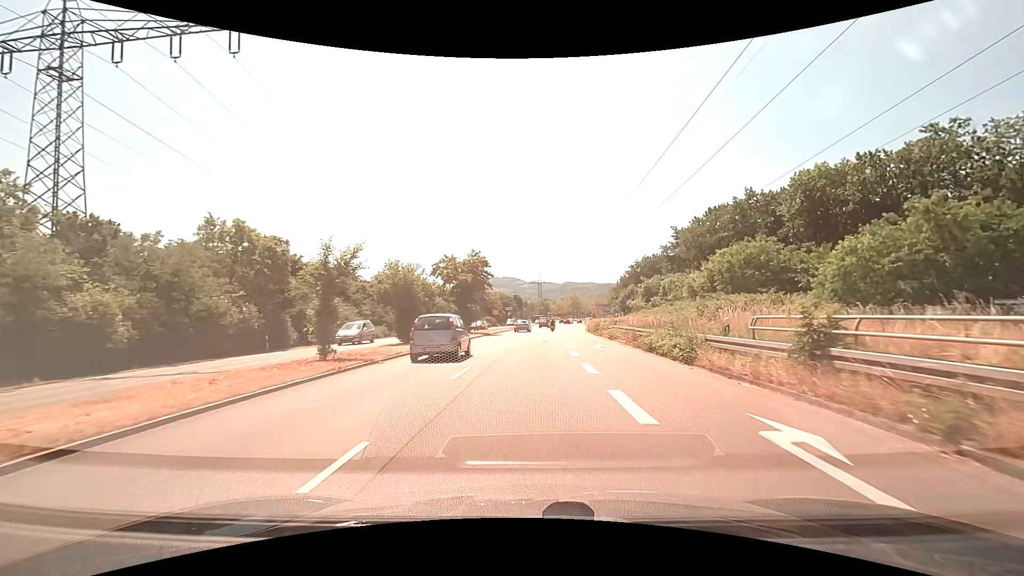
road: primary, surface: asphalt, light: Day
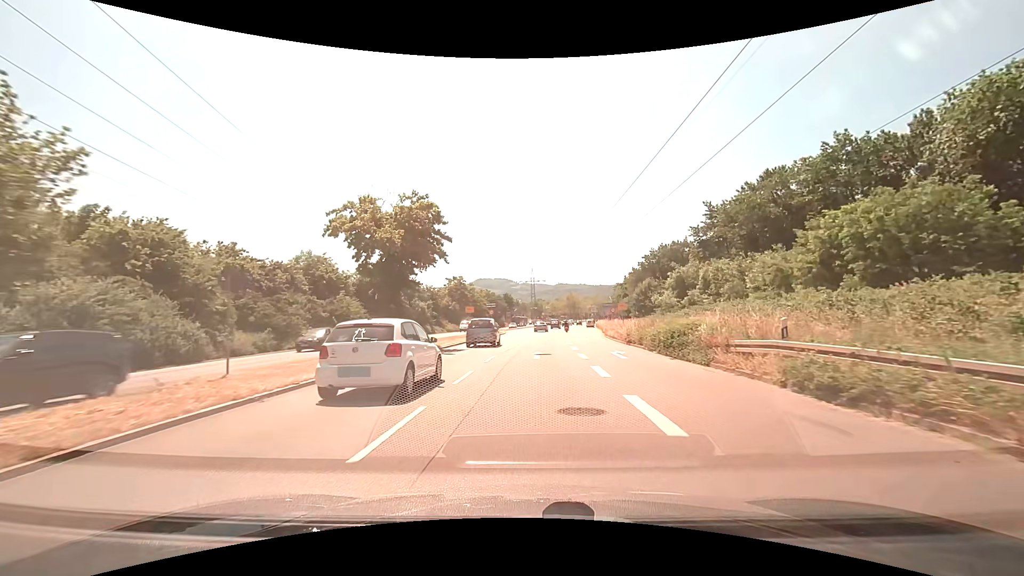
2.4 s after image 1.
(+0.2, +24.7) m; +1°
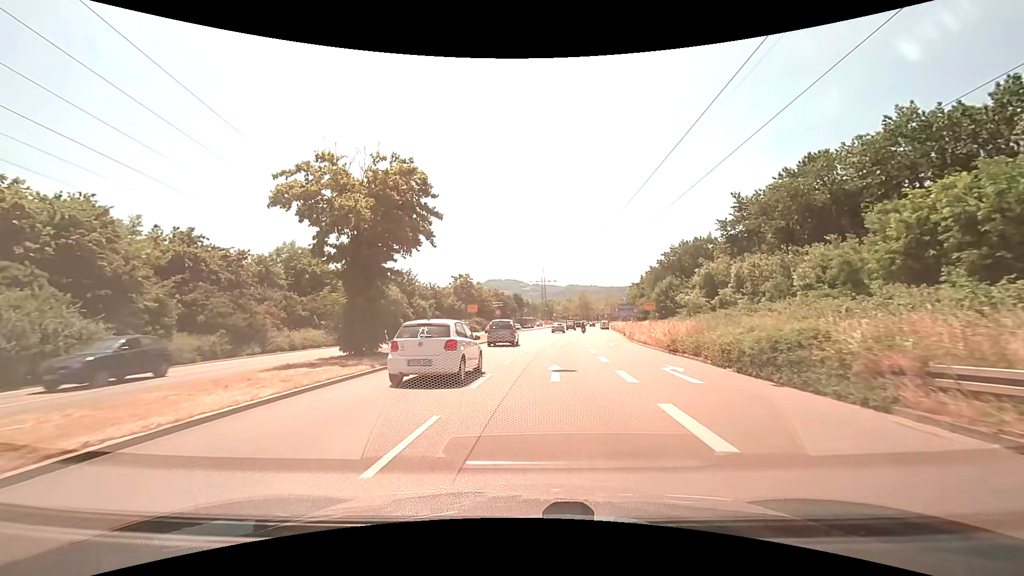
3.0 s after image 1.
(-0.1, +6.7) m; -1°
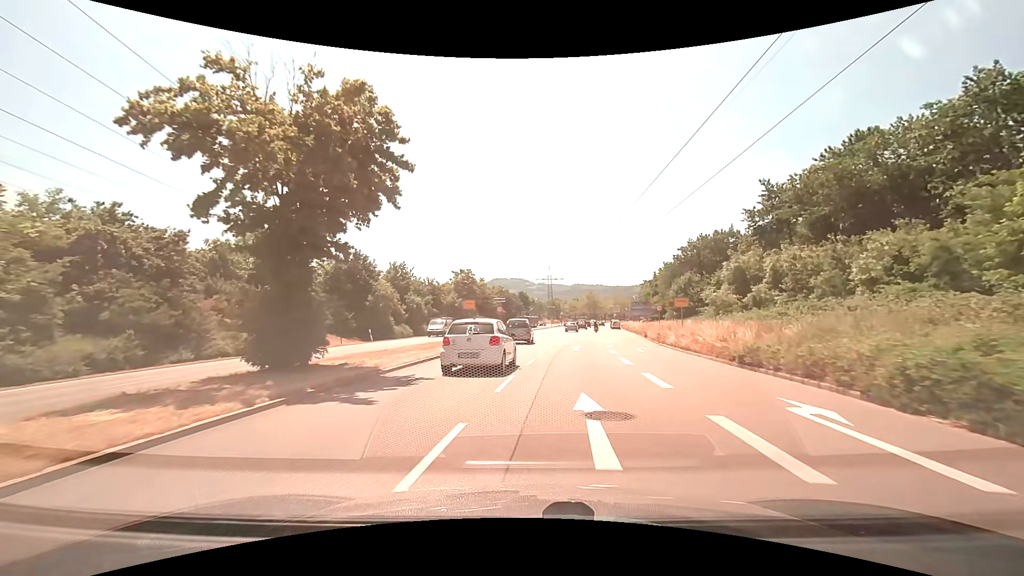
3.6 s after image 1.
(0.0, +6.9) m; 0°
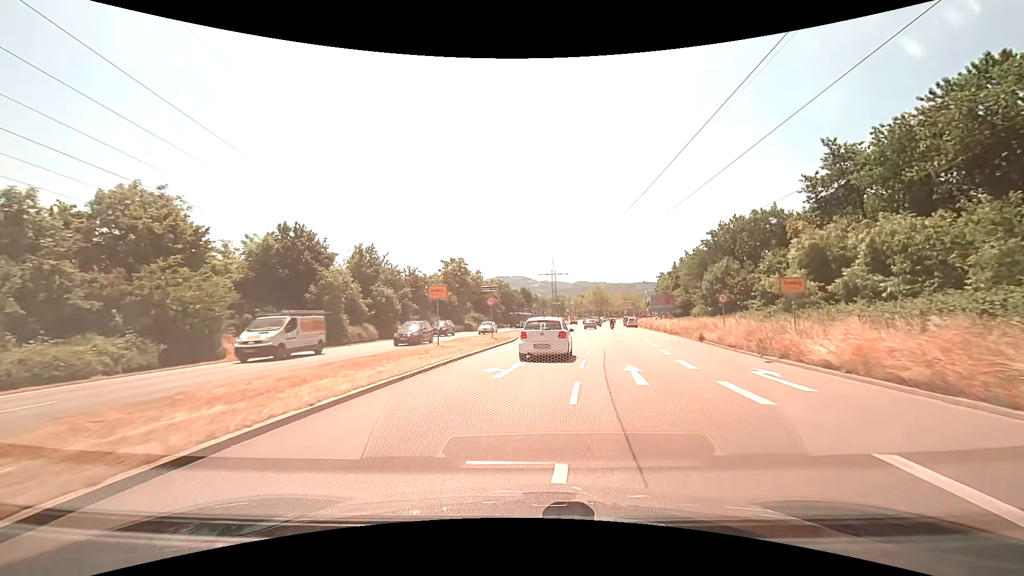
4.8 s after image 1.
(0.0, +14.1) m; 0°
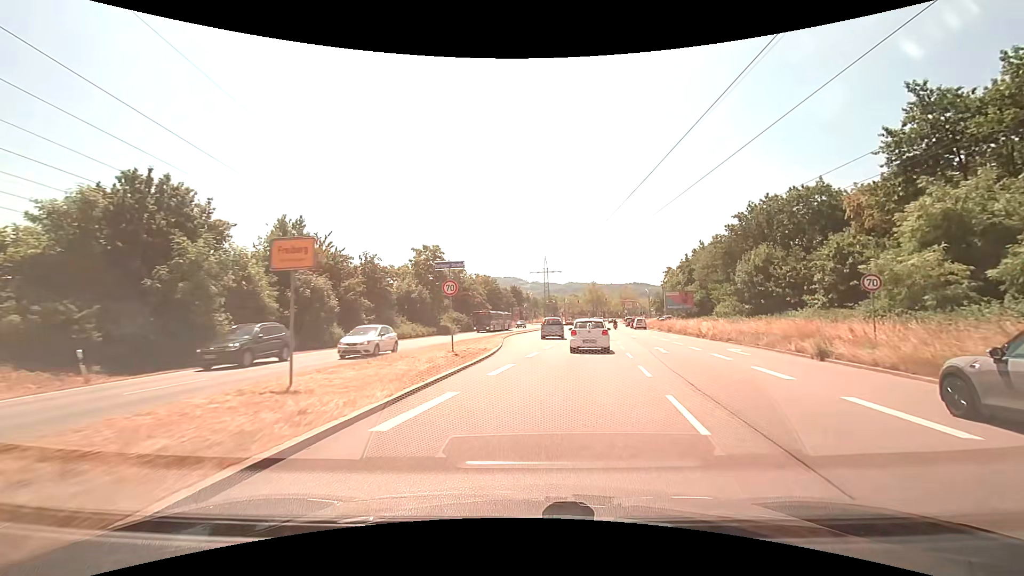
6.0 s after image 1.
(+0.1, +14.1) m; +1°
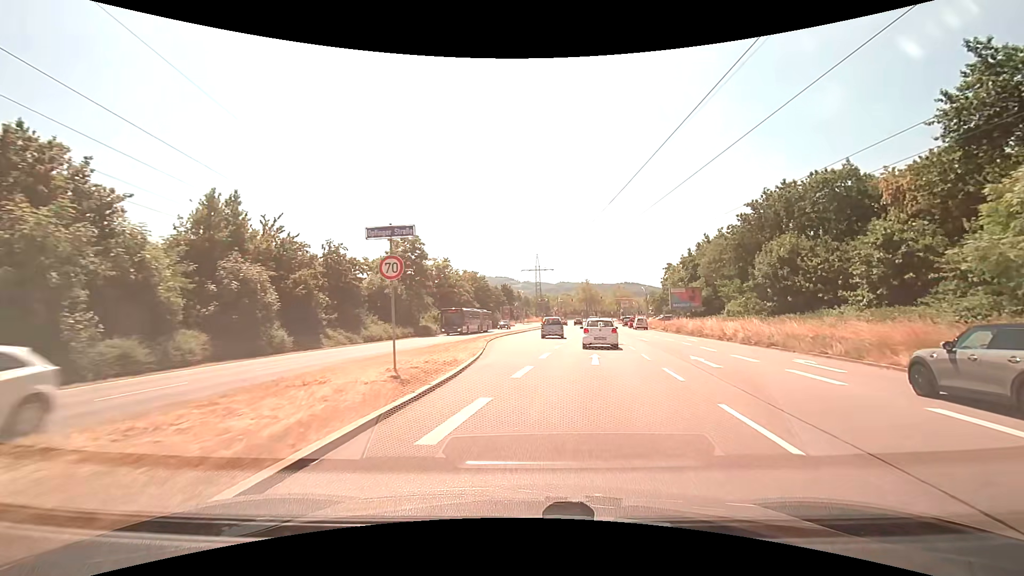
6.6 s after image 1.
(0.0, +7.0) m; +1°
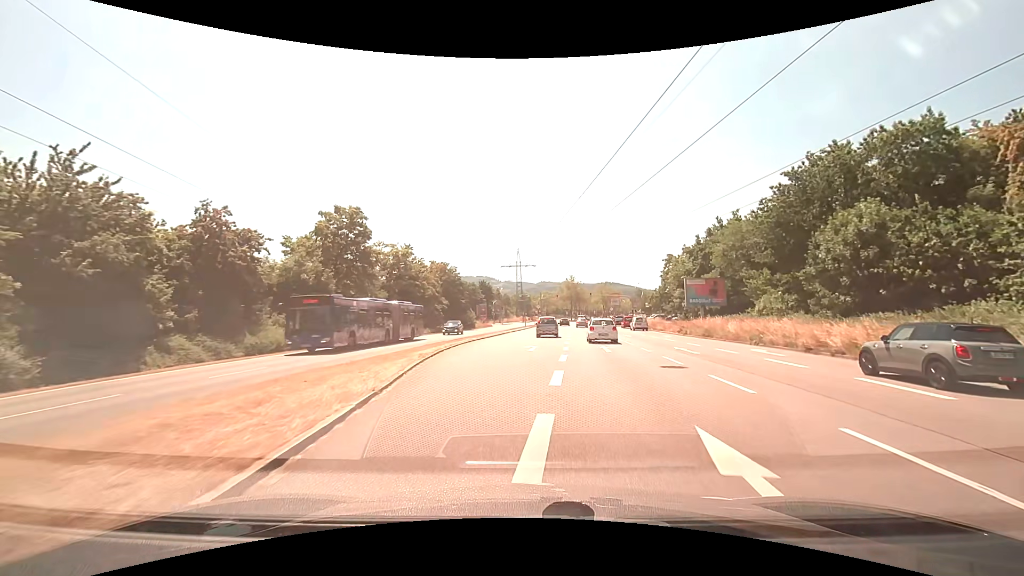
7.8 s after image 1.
(+0.3, +14.0) m; +2°
(0, +10) (0, +20) (+1, +30) (+2, +40) (+3, +50) (+4, +60) (+5, +70) (+6, +80) (+7, +90) (+8, +100) m
